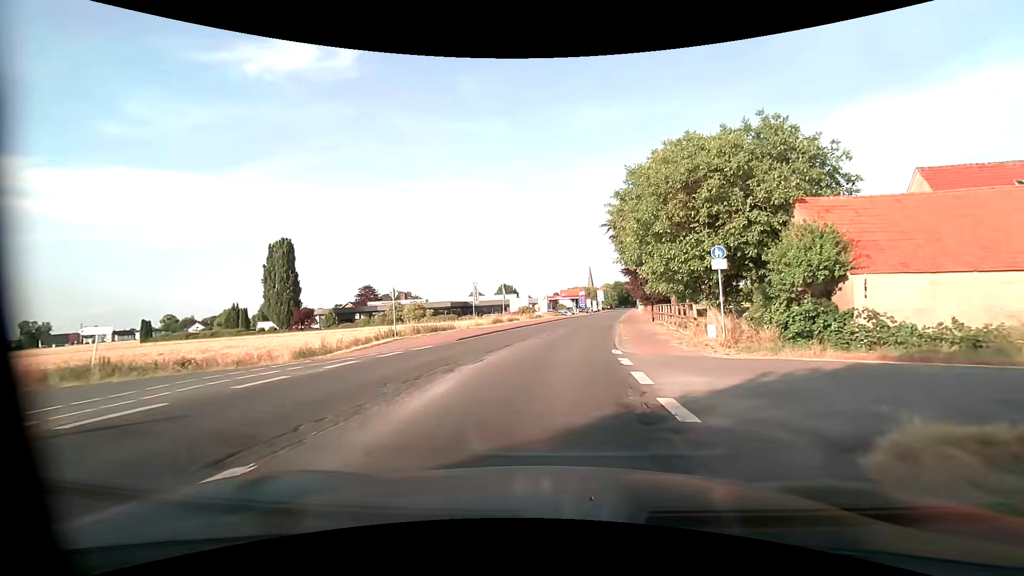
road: primary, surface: asphalt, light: Day
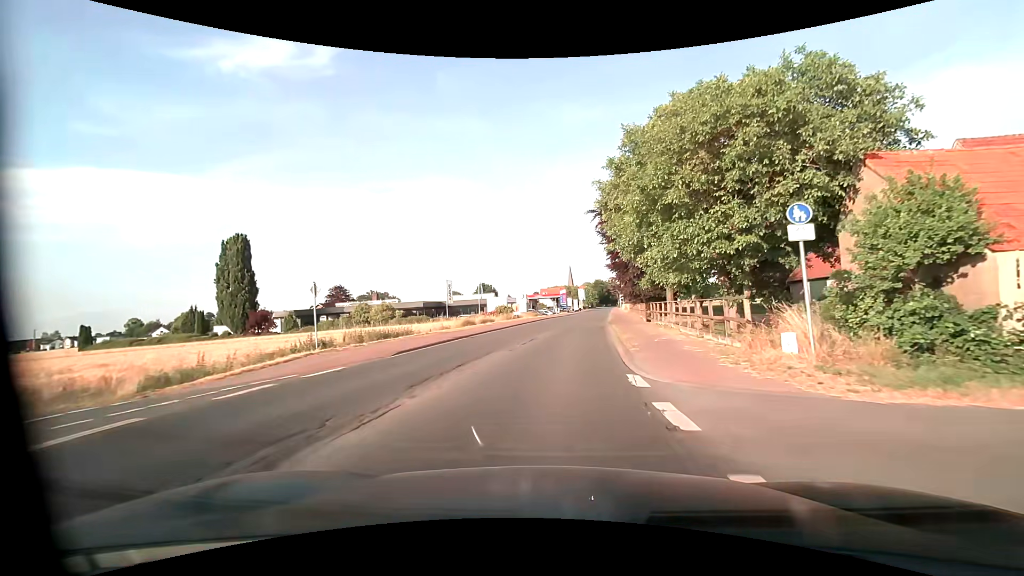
(+0.1, +6.6) m; +2°
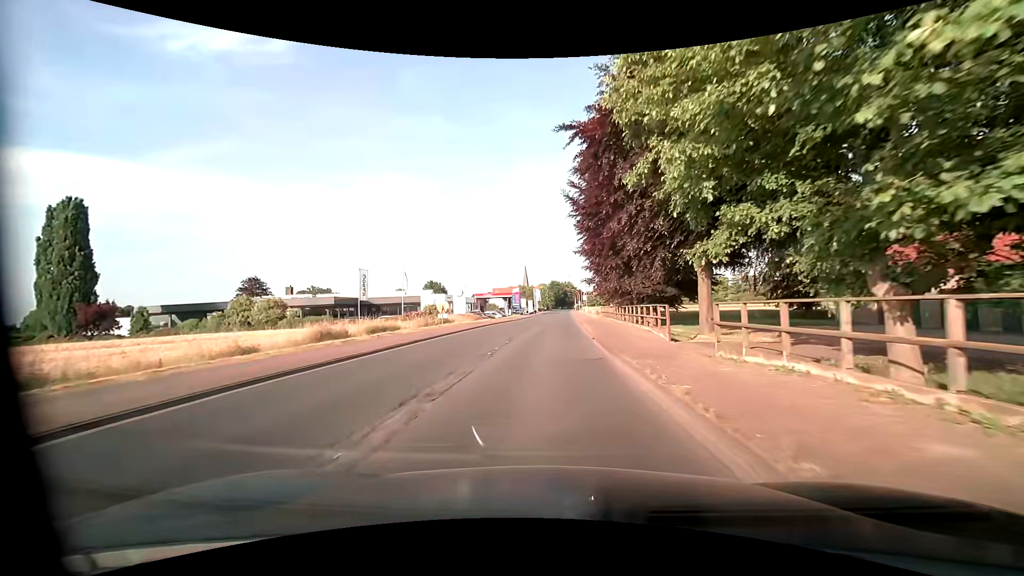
(+0.9, +20.5) m; +5°
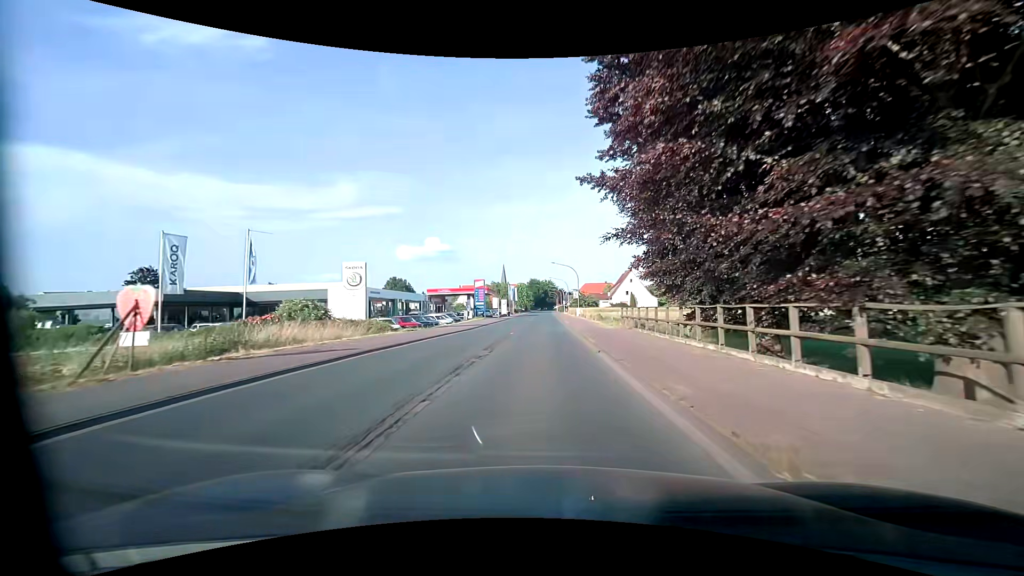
(+0.6, +29.5) m; +3°
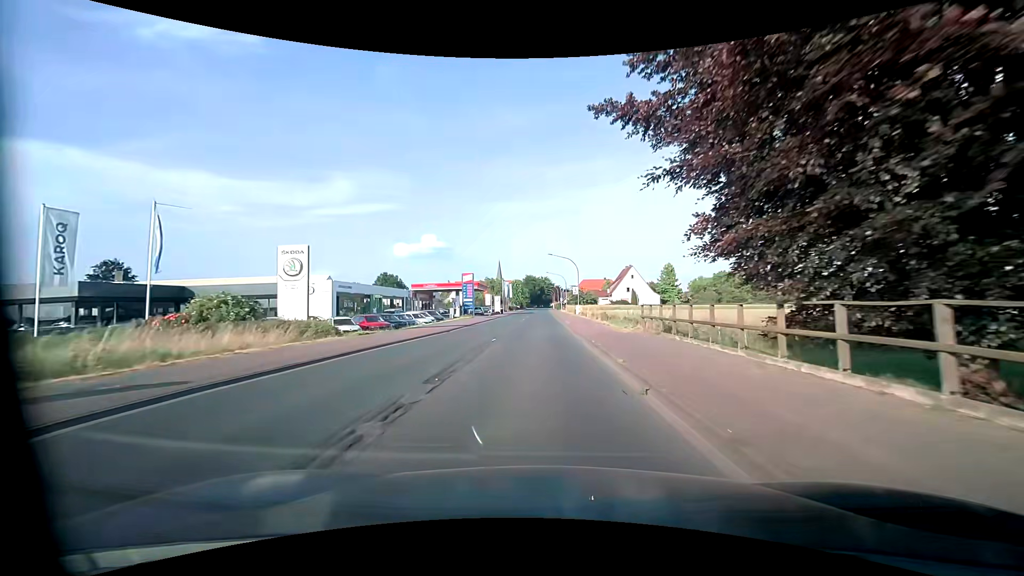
(0.0, +7.7) m; 0°
(0, +10) (0, +20) (0, +30) (0, +40) (0, +50) (0, +60) (0, +70) (0, +80) (0, +90) (0, +100) m
